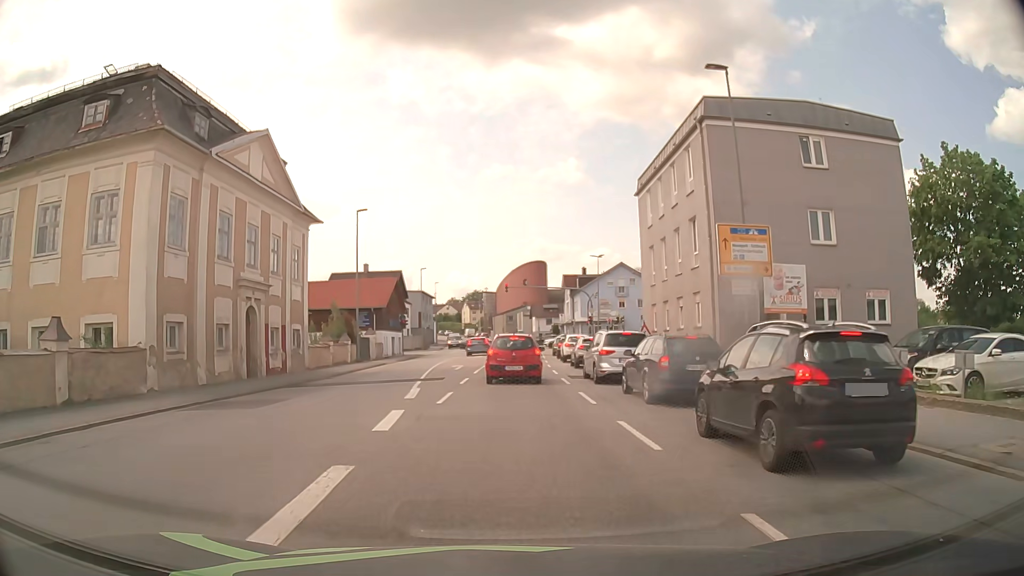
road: tertiary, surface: asphalt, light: Day
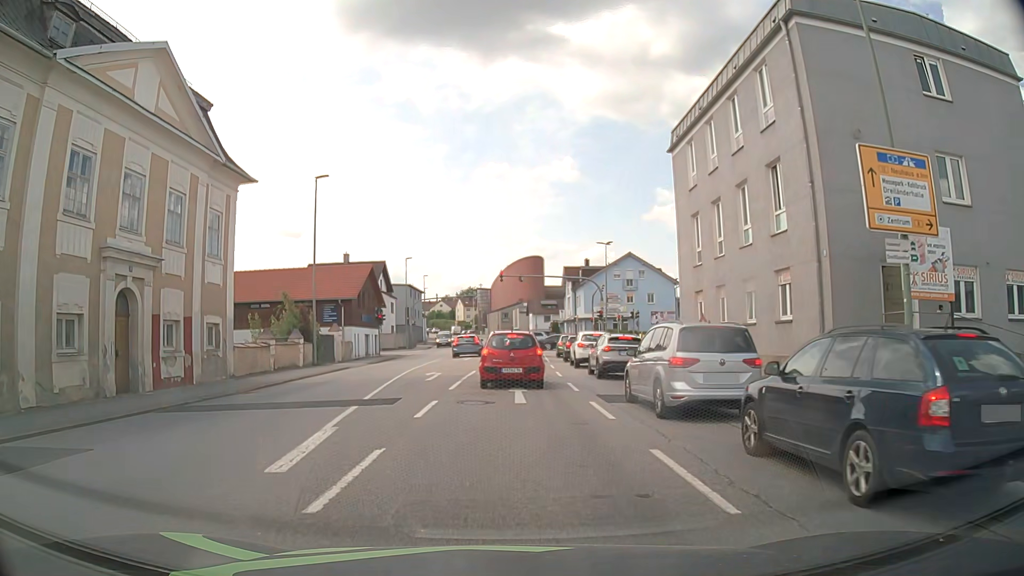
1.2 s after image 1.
(0.0, +9.1) m; 0°
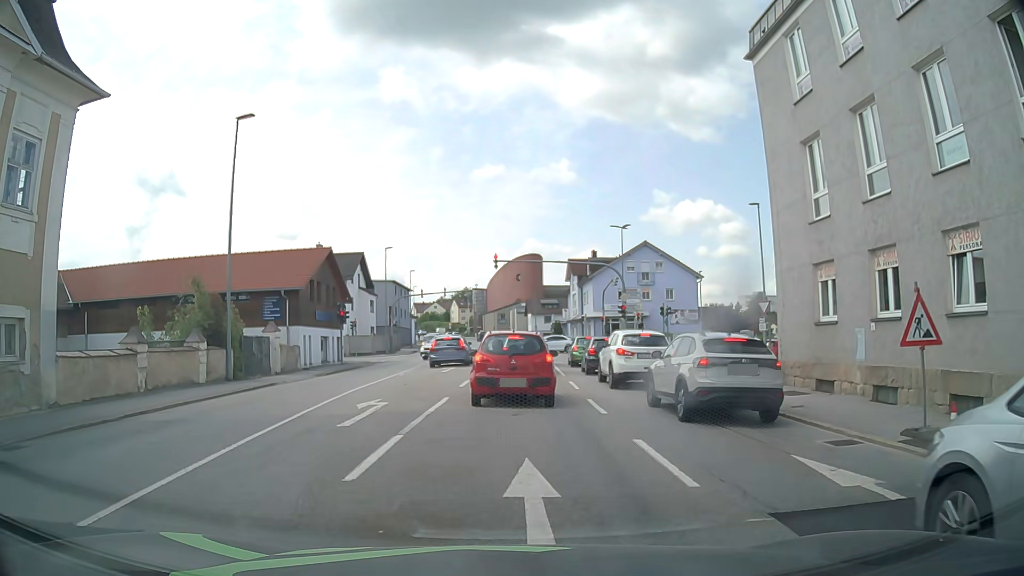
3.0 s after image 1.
(0.0, +10.8) m; 0°
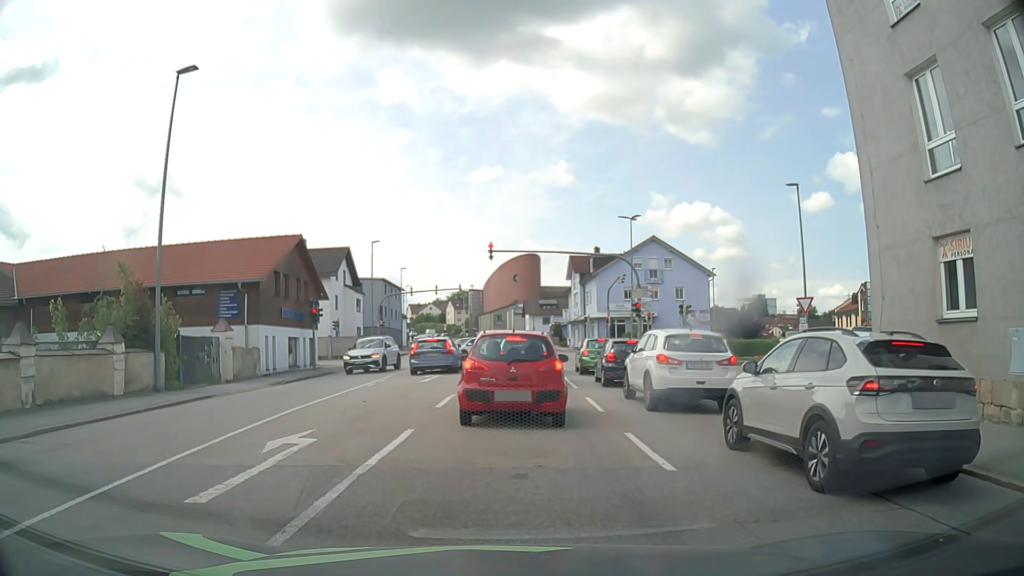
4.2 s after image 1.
(0.0, +5.2) m; +2°
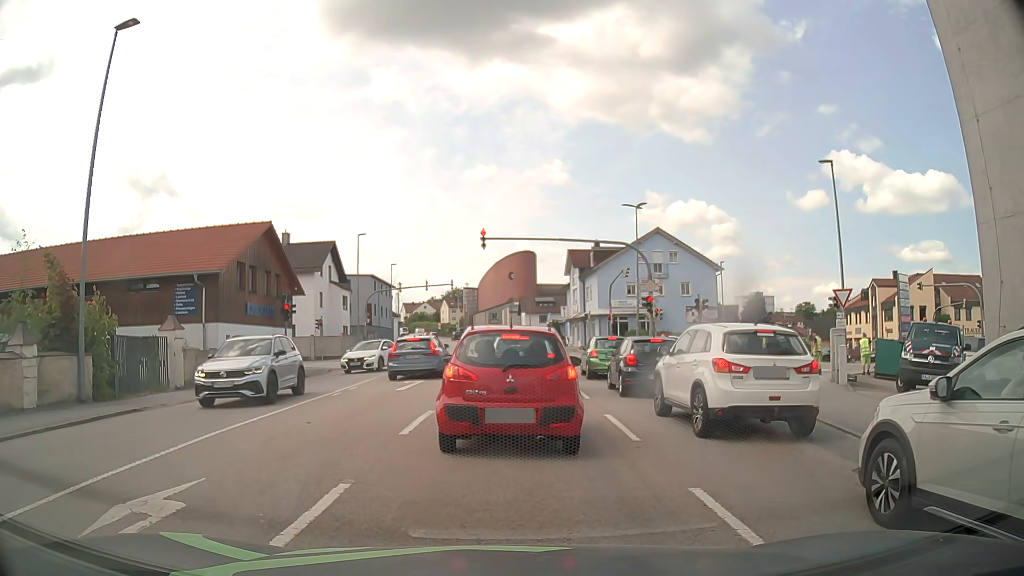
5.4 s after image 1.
(0.0, +3.8) m; -1°
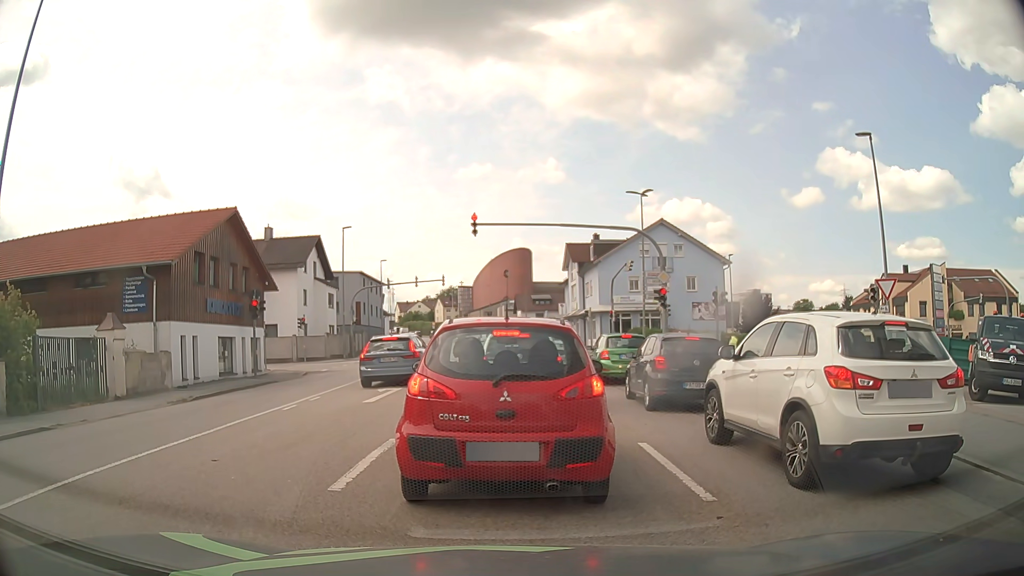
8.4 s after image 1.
(0.0, +3.3) m; +1°
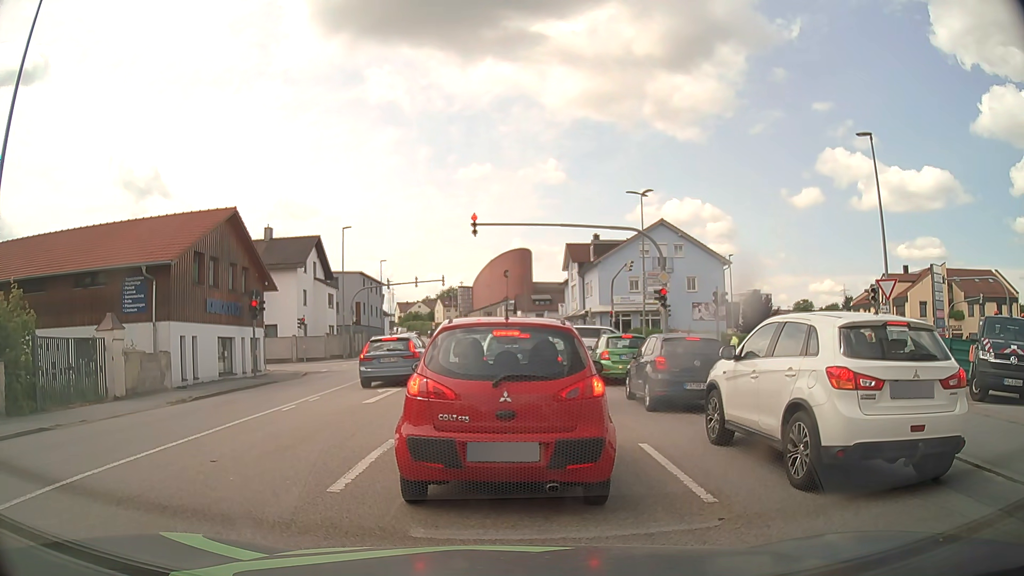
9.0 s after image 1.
(0.0, +0.1) m; 0°
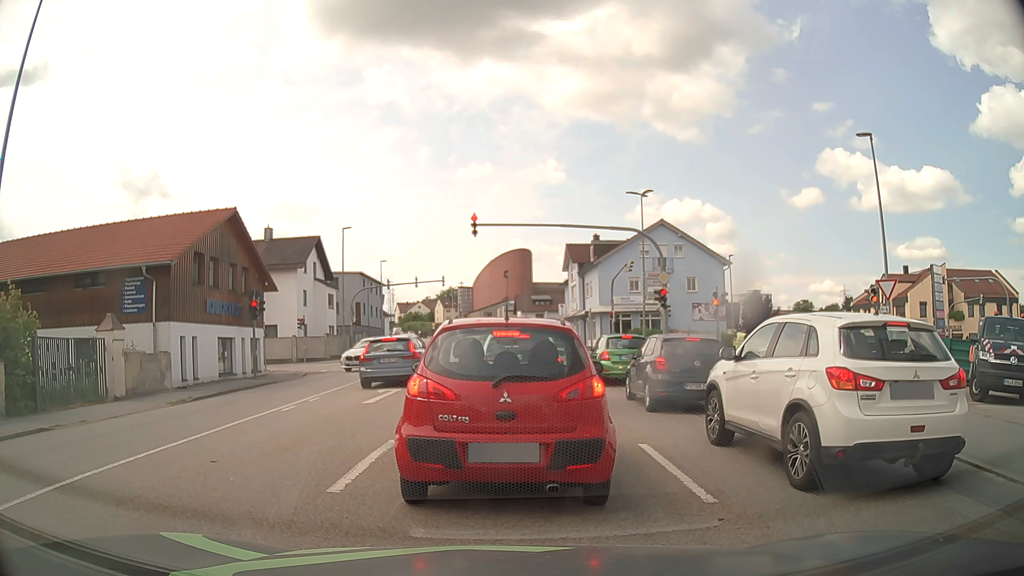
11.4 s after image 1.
(0.0, +0.1) m; 0°
(0, +10) (0, +20) (0, +30) (0, +40) (0, +50) (-1, +60) (-1, +70) (-2, +80) (-3, +90) (-5, +100) m
